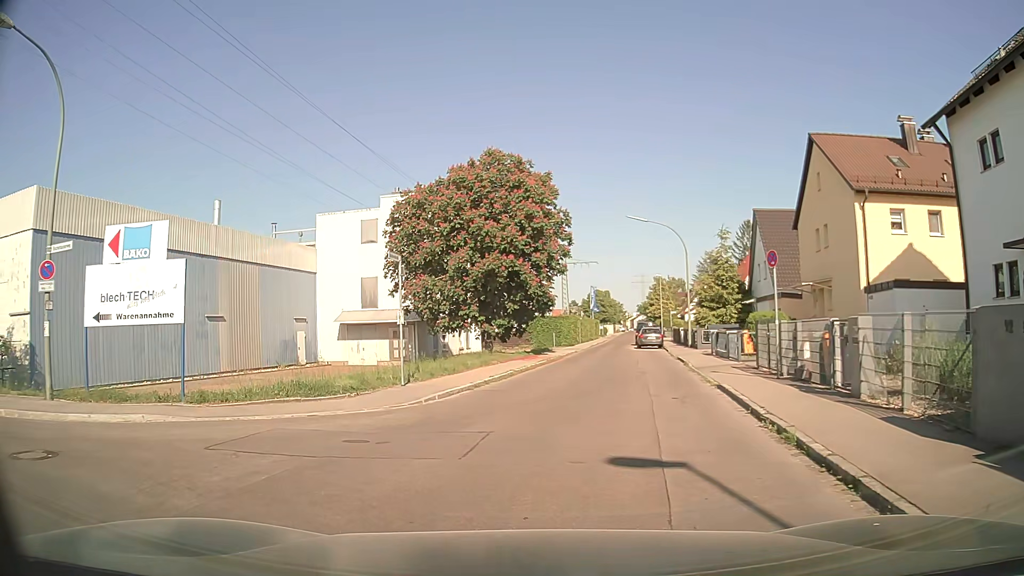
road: unclassified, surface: asphalt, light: Day
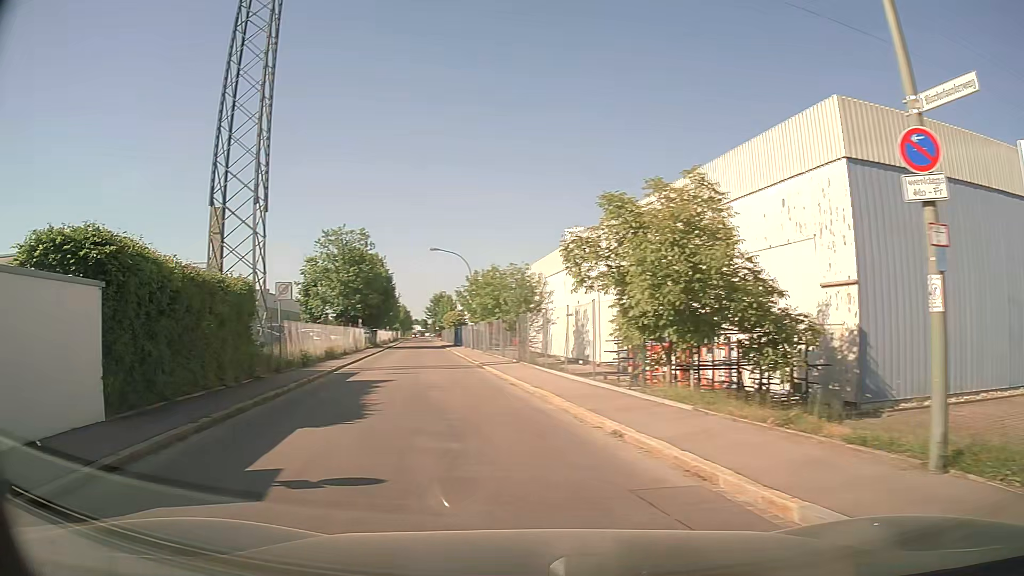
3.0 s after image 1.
(-5.0, +7.9) m; -71°
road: residential
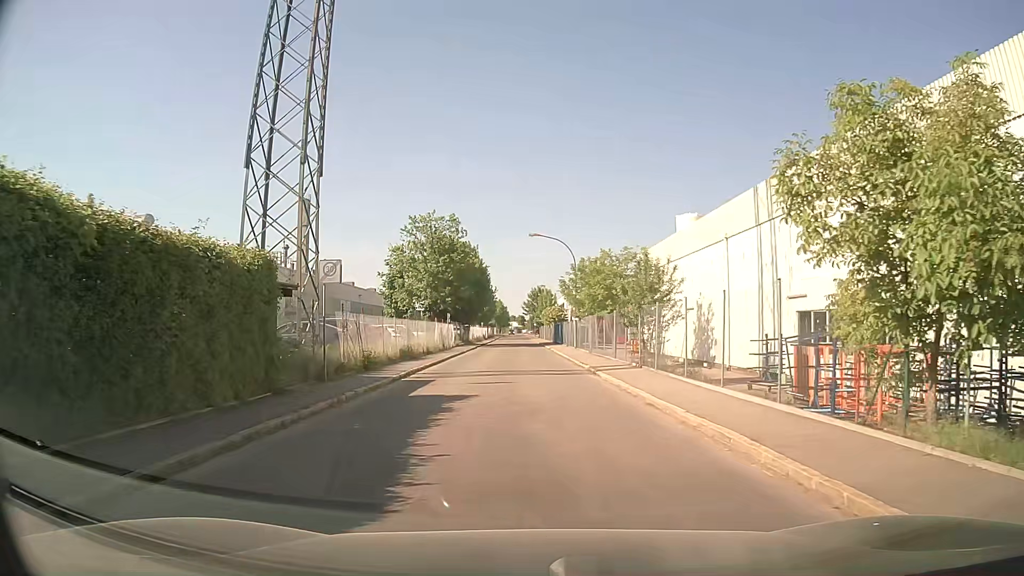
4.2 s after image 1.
(-0.7, +6.3) m; -8°
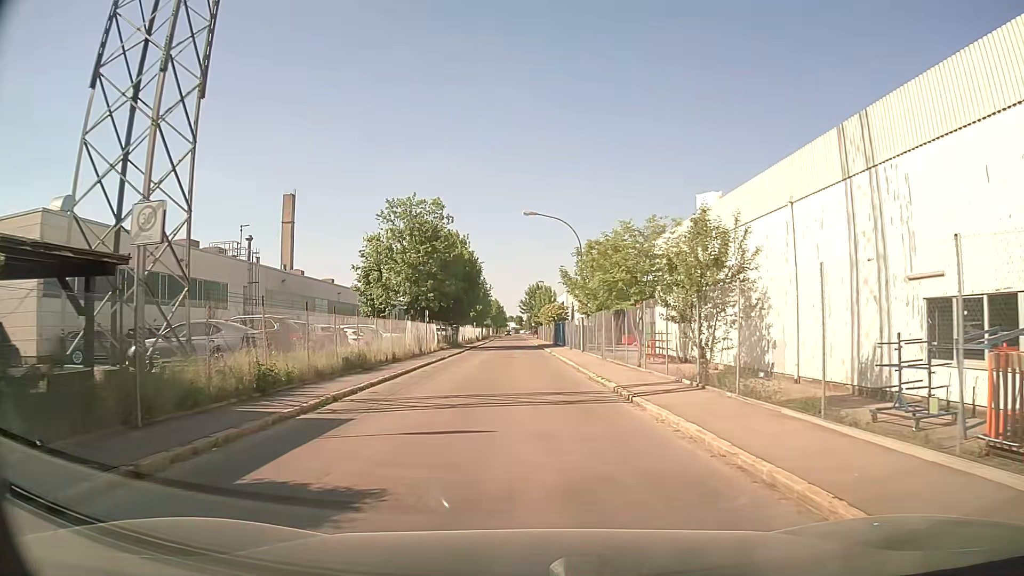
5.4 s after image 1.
(+0.1, +8.9) m; 0°
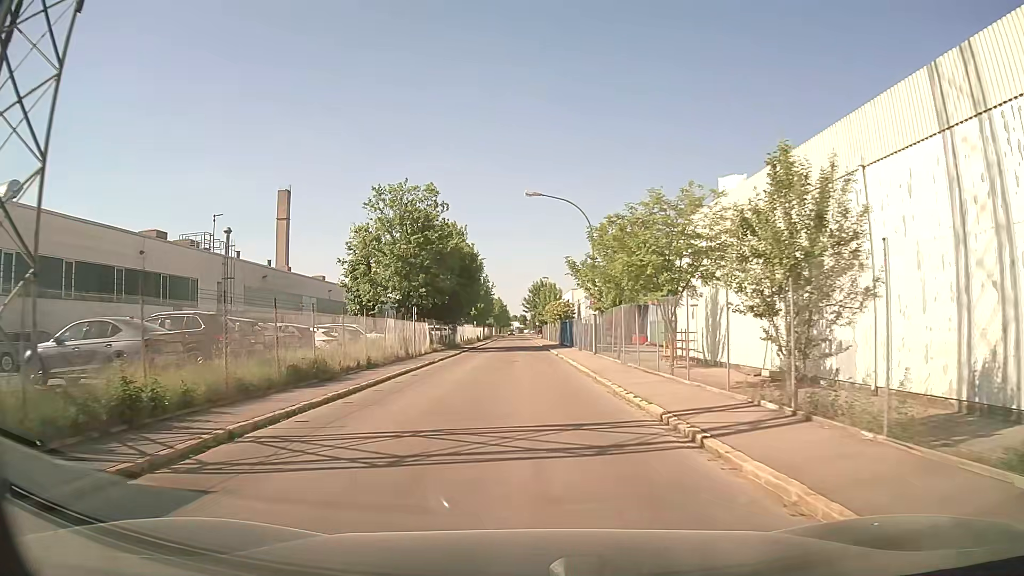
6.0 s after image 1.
(0.0, +5.4) m; 0°
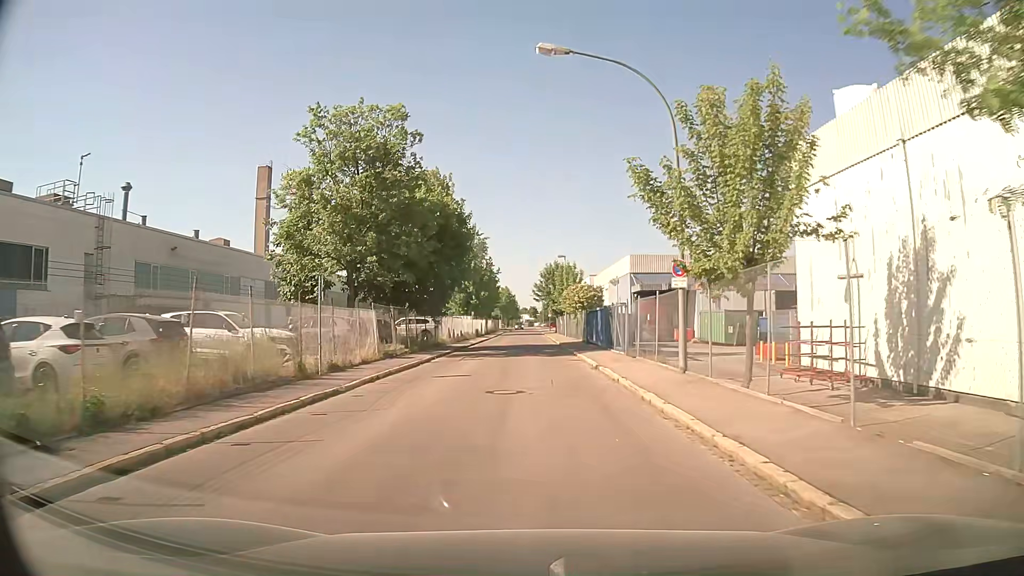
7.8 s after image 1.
(-0.2, +17.0) m; -1°
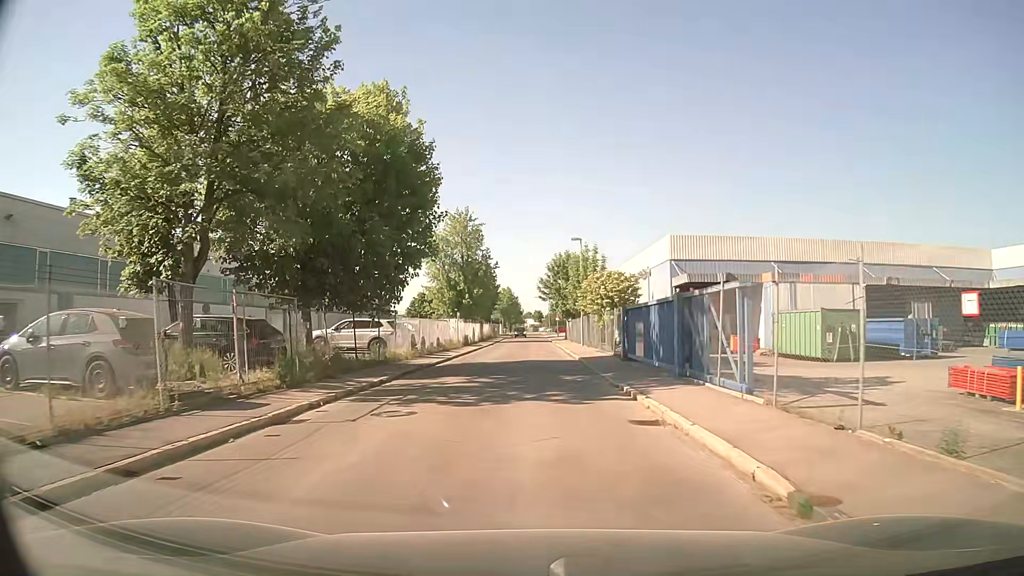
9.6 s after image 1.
(0.0, +15.8) m; -1°
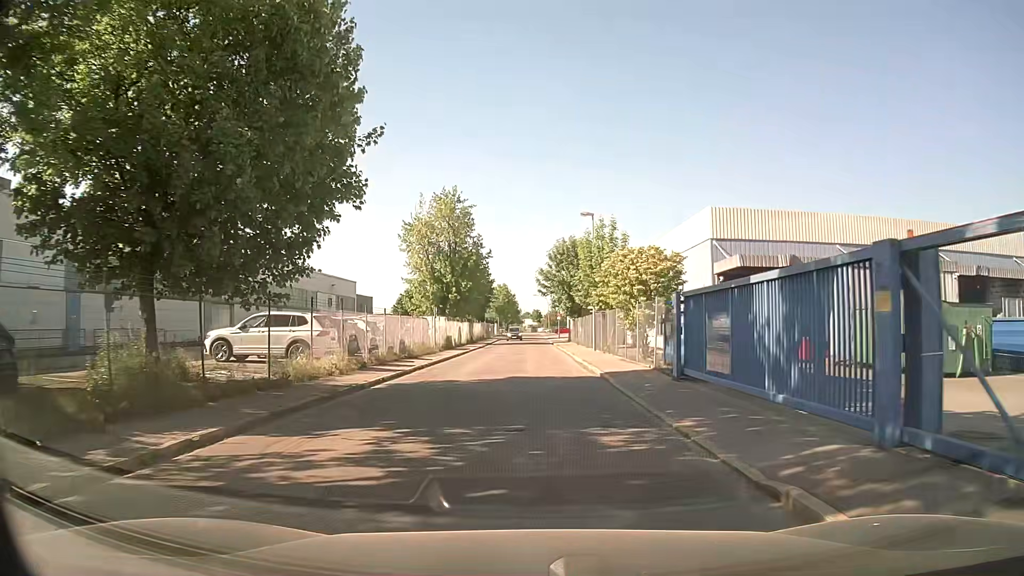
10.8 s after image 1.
(+0.2, +10.6) m; +1°
(0, +10) (0, +20) (0, +30) (0, +40) (0, +50) (+1, +60) (+1, +70) (0, +80) (0, +90) (0, +100) m
